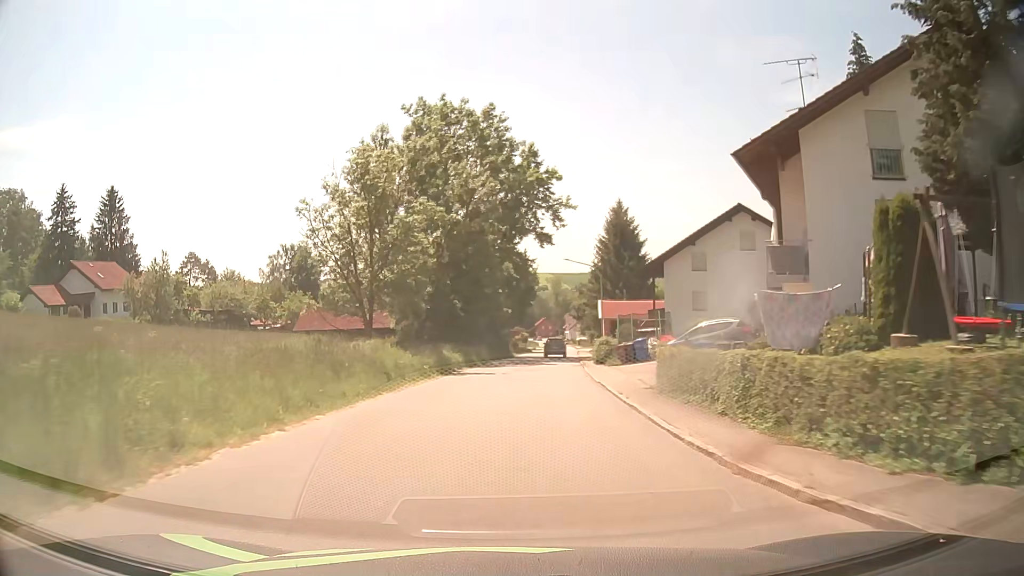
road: tertiary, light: Day
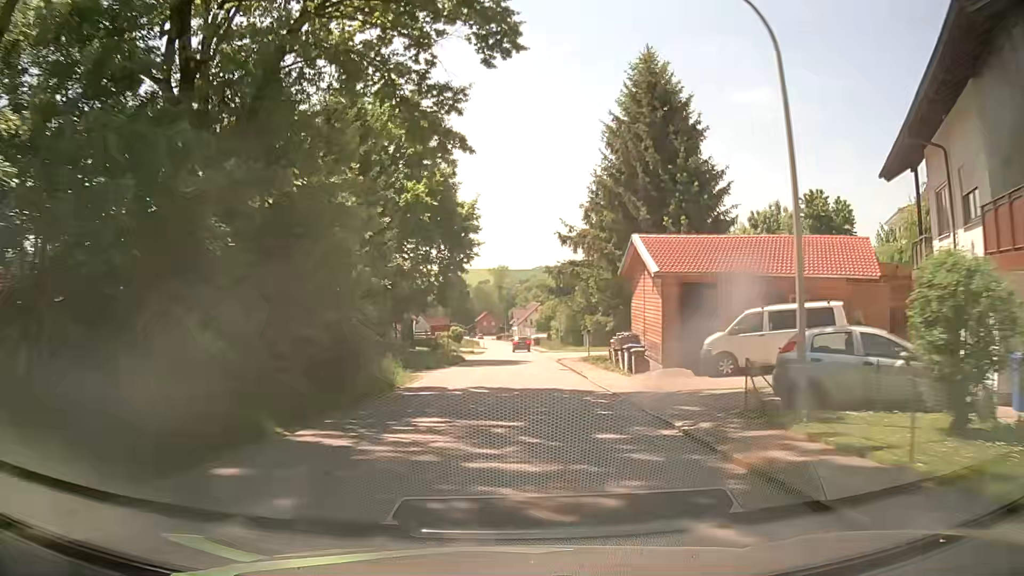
(+1.8, +41.0) m; +5°
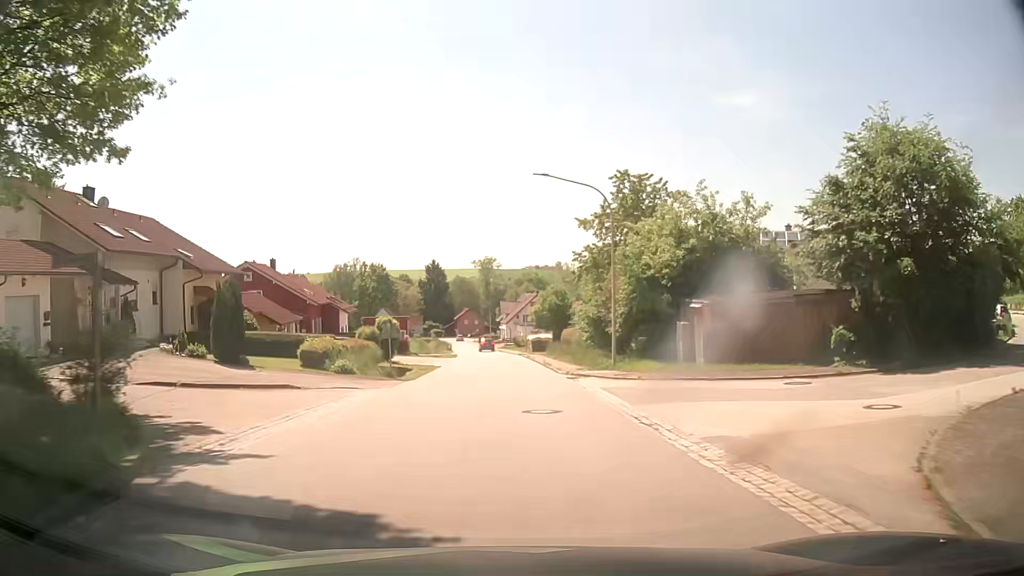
(+0.3, +40.0) m; +1°
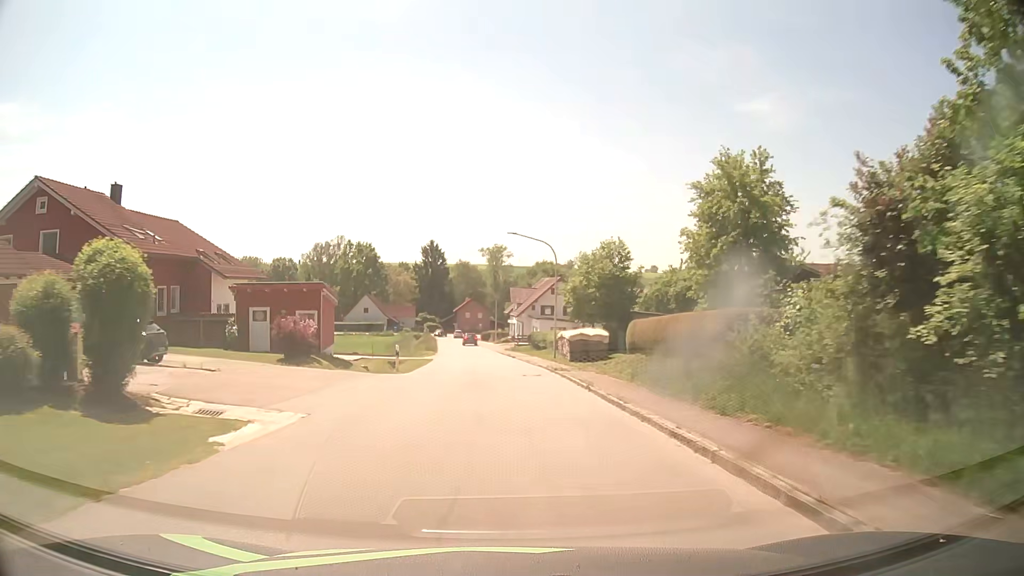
(-0.6, +31.8) m; -1°
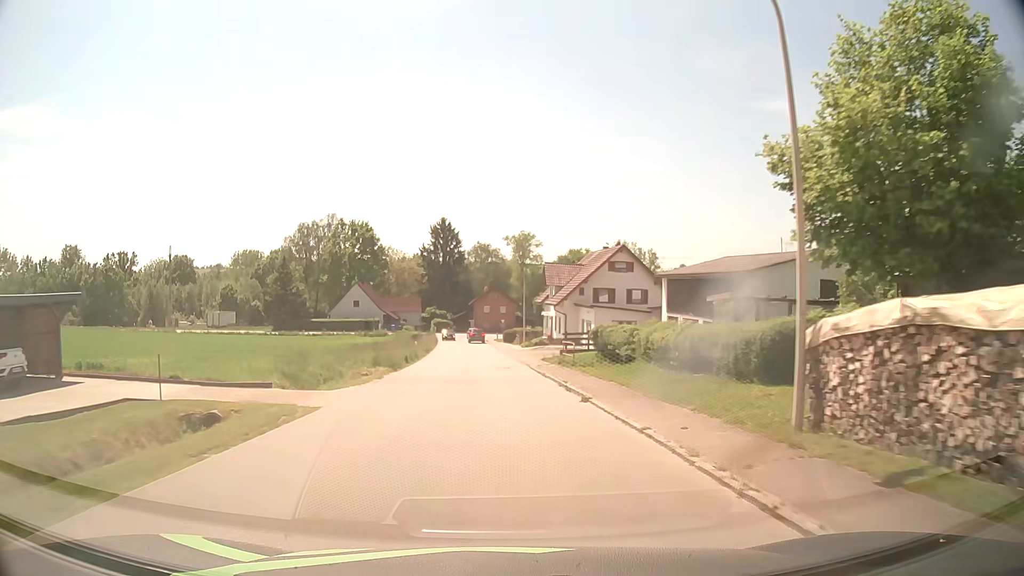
(-0.6, +31.7) m; -3°
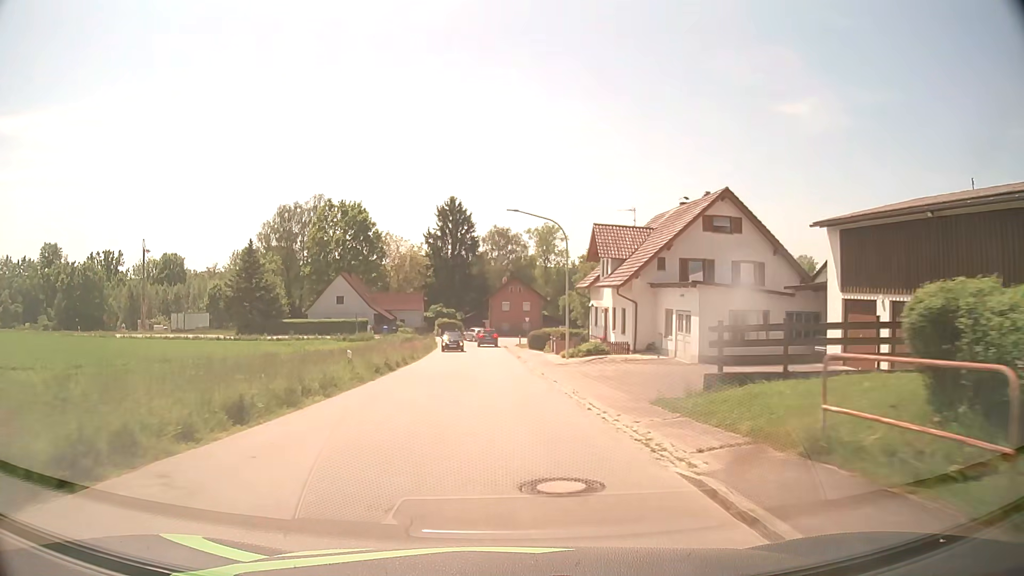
(-0.4, +23.8) m; -2°
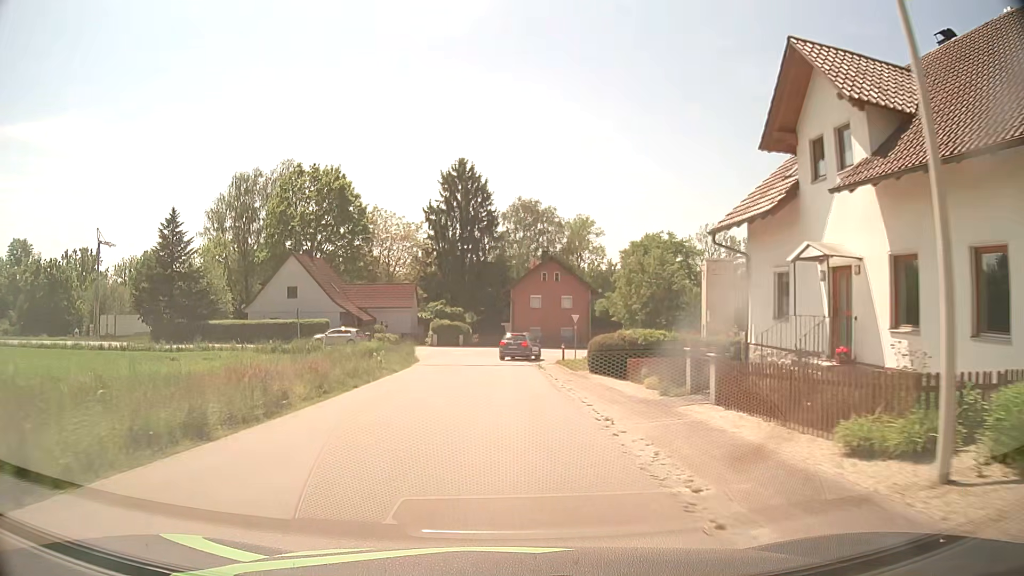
(-0.5, +28.0) m; -2°
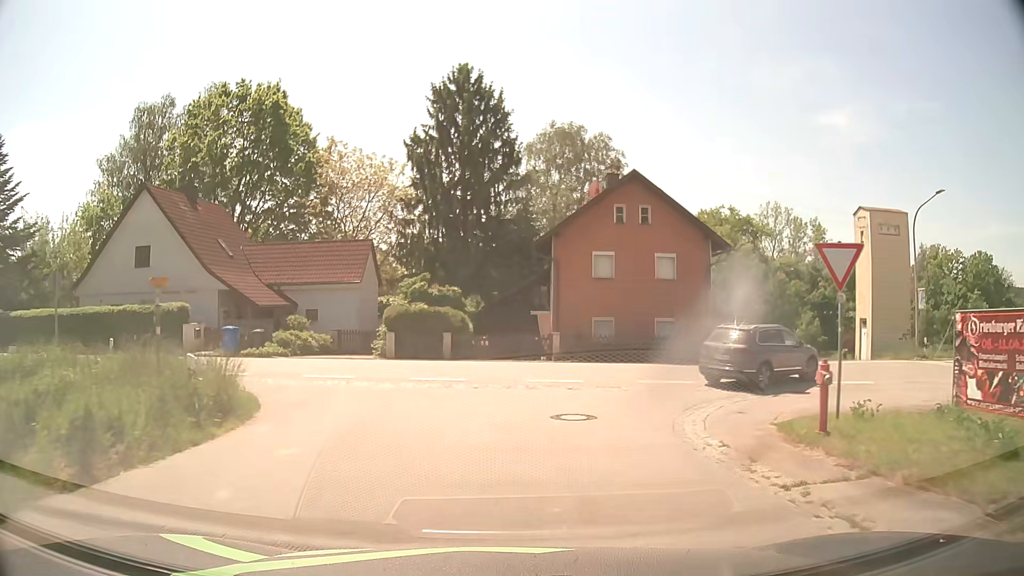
(-0.8, +28.9) m; -1°
